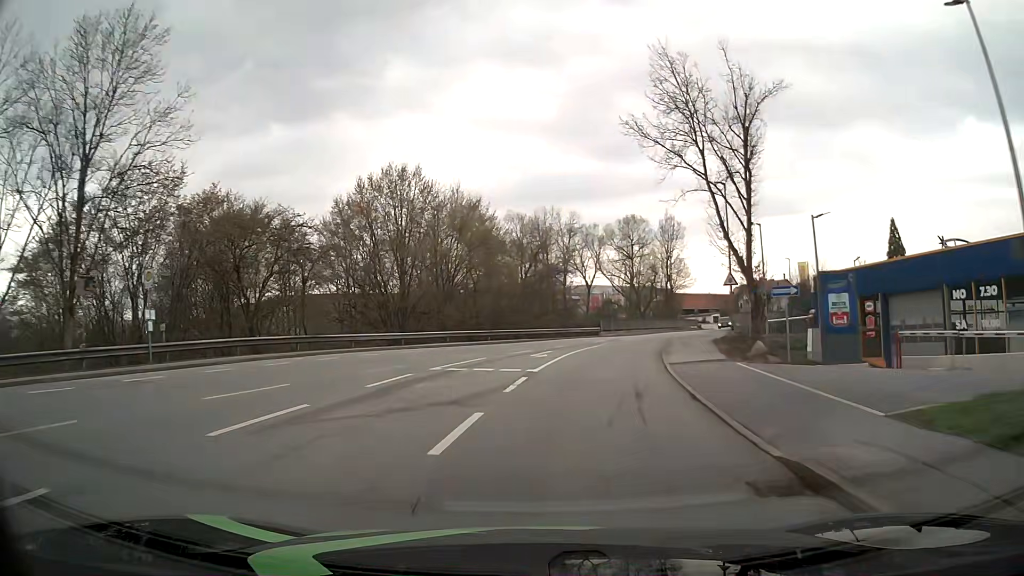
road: tertiary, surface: asphalt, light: Day
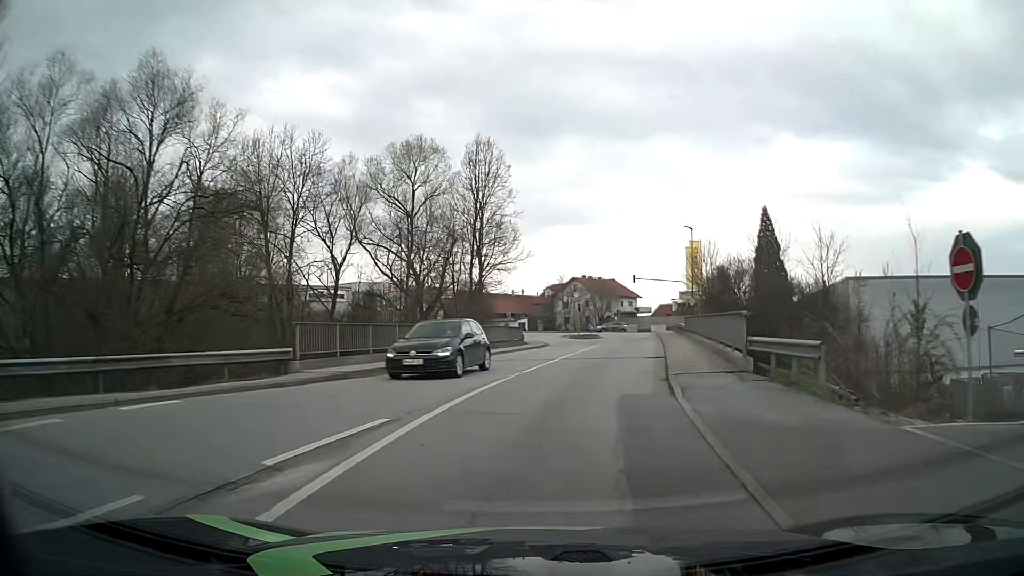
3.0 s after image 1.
(+5.4, +36.6) m; +17°
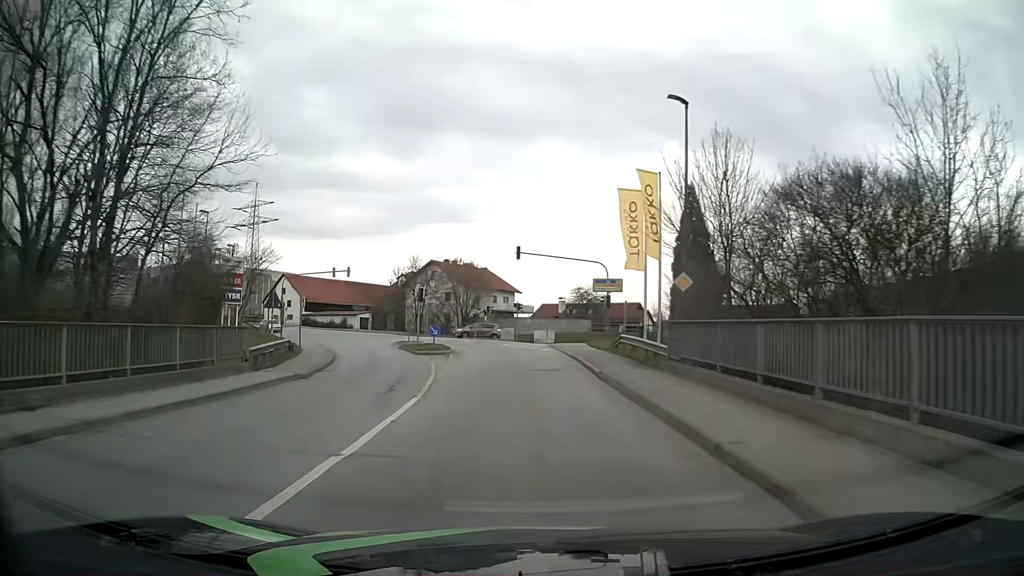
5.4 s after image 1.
(+3.9, +29.9) m; +11°
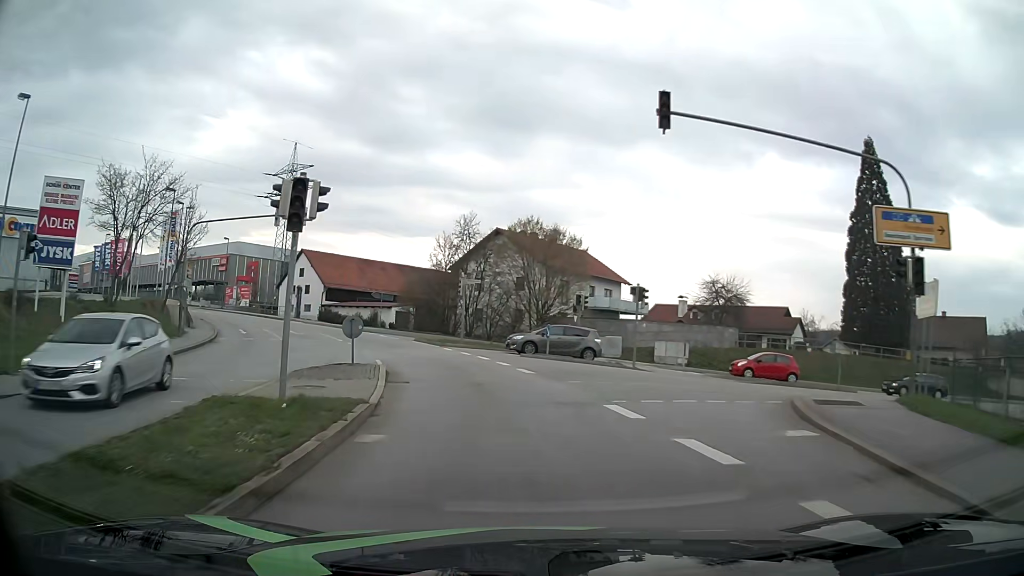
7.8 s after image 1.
(-1.5, +30.5) m; -8°
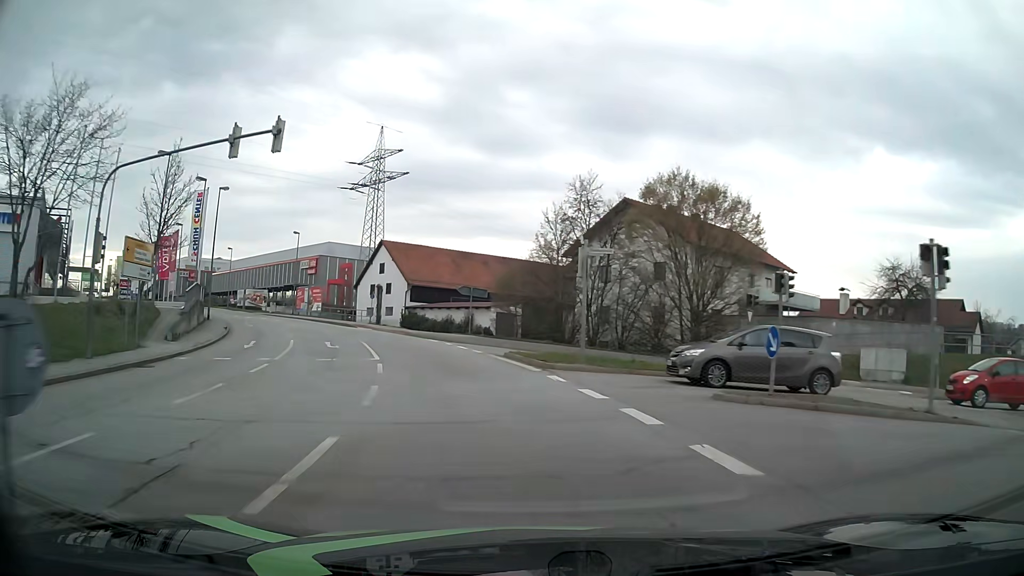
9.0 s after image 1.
(-1.4, +15.2) m; -10°
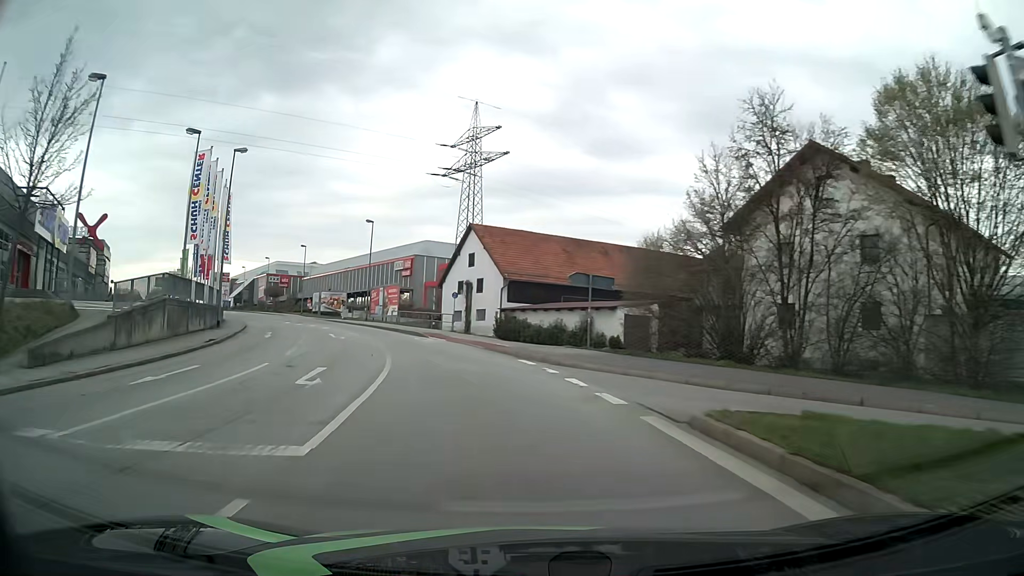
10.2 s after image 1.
(-1.3, +15.2) m; -10°
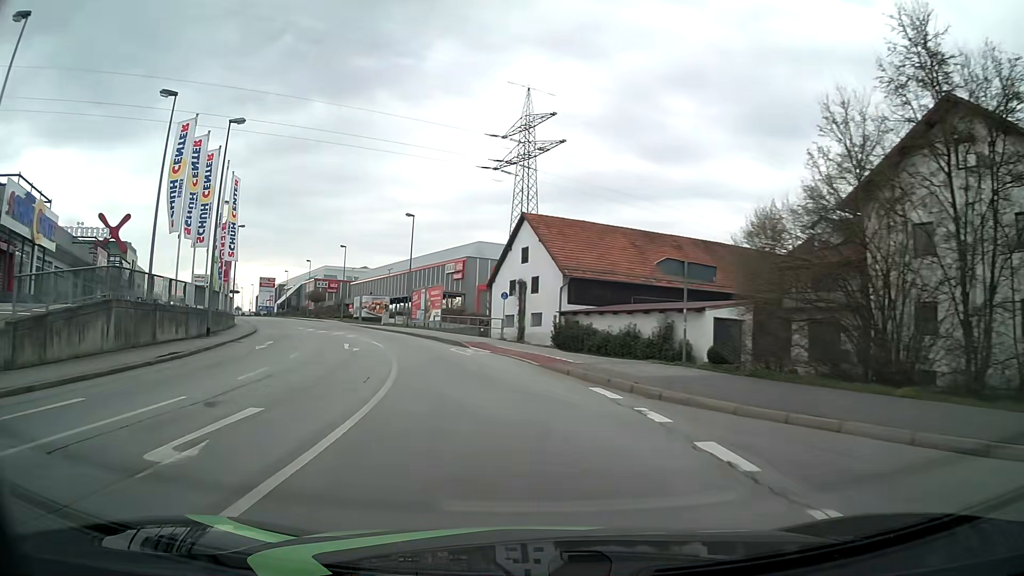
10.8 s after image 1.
(-0.3, +7.6) m; -5°
